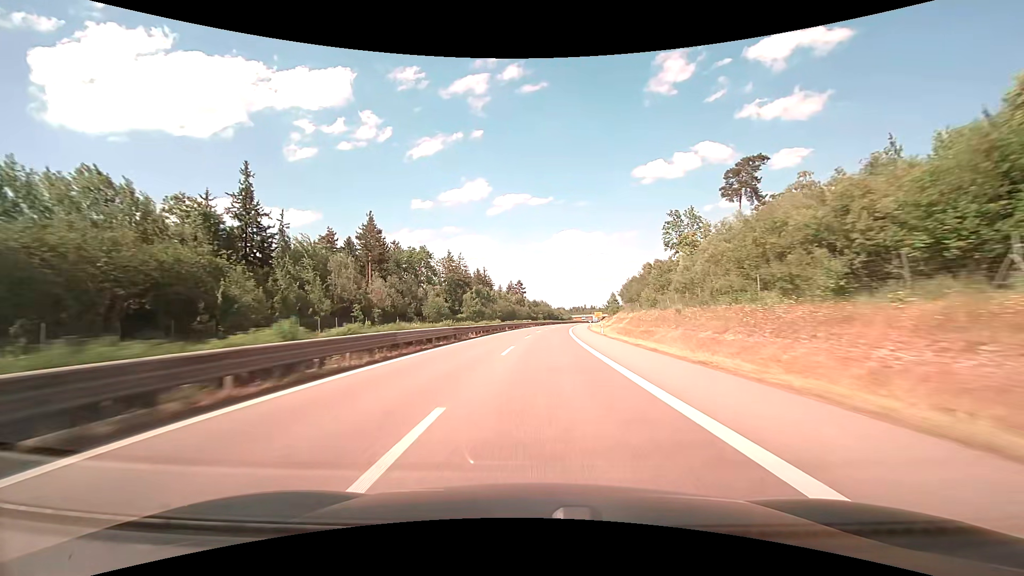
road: trunk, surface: asphalt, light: Day
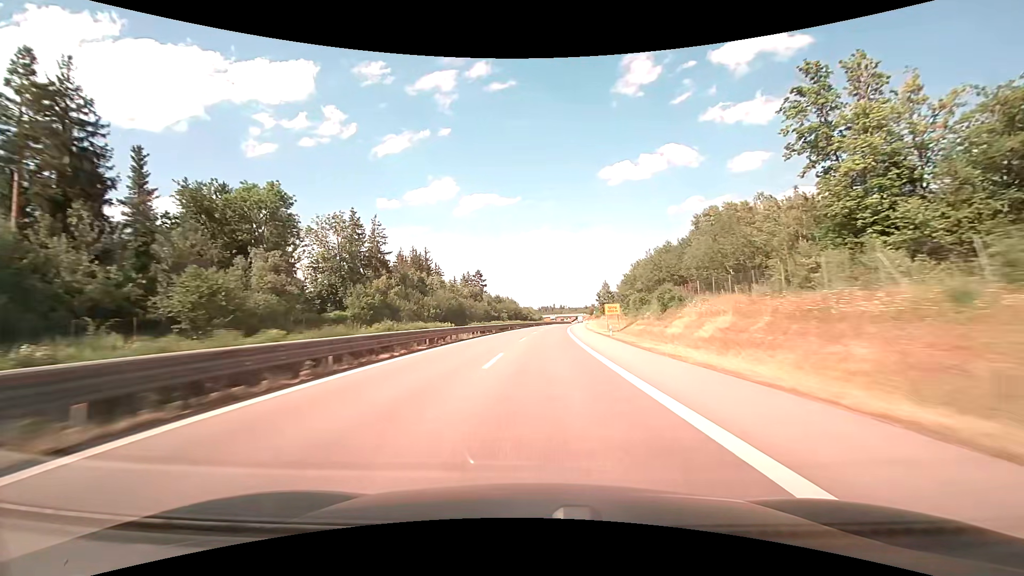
(+2.1, +58.8) m; +4°
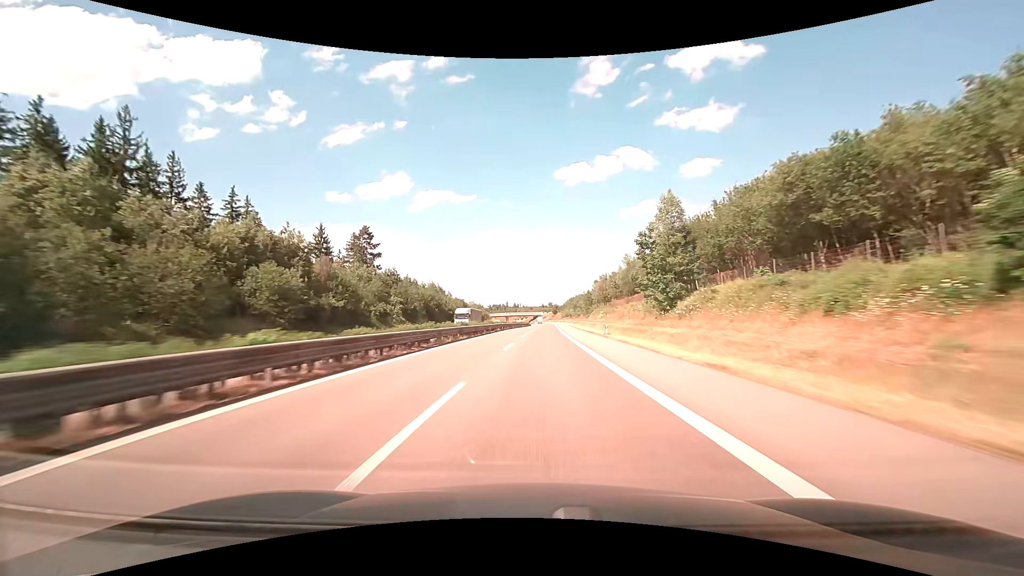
(+4.9, +98.7) m; +5°
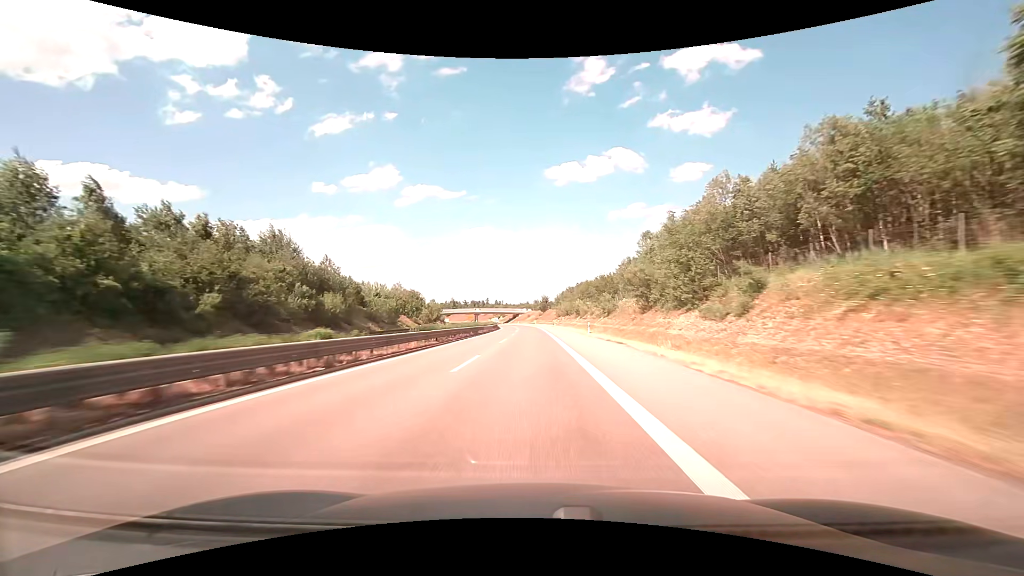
(+2.7, +98.0) m; +2°
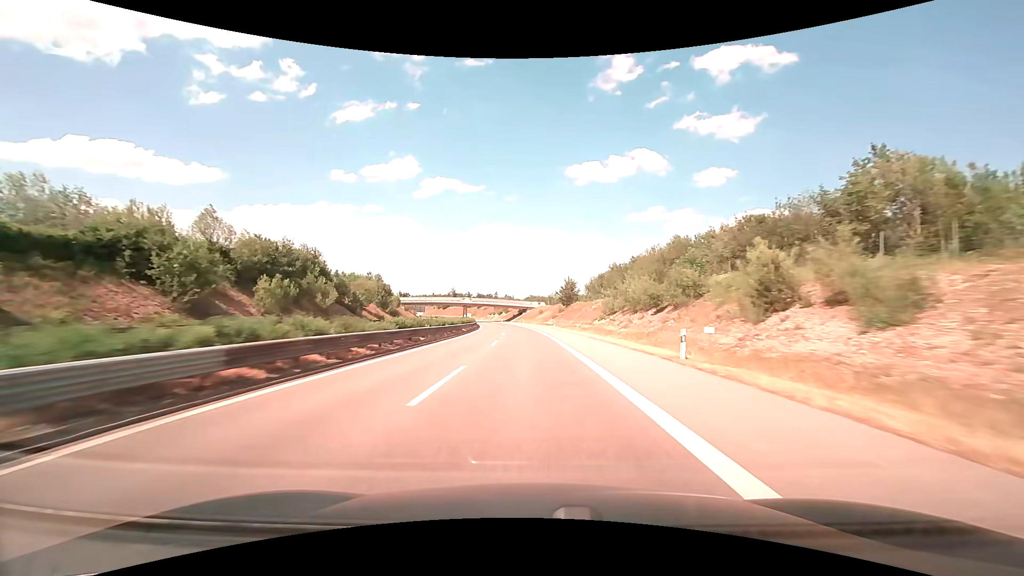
(-1.0, +77.1) m; -2°
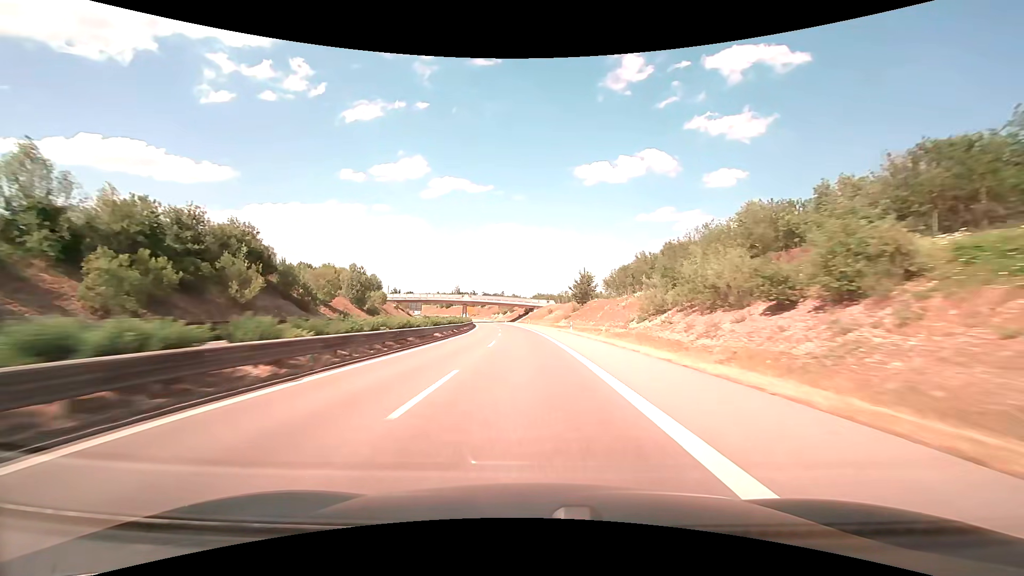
(-0.2, +19.0) m; -1°
